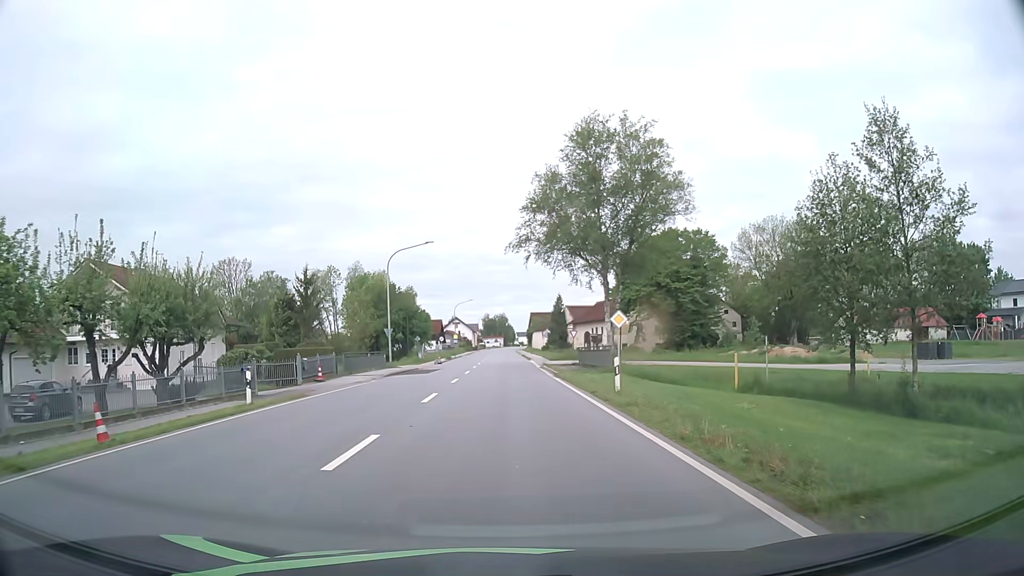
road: primary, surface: asphalt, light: Day
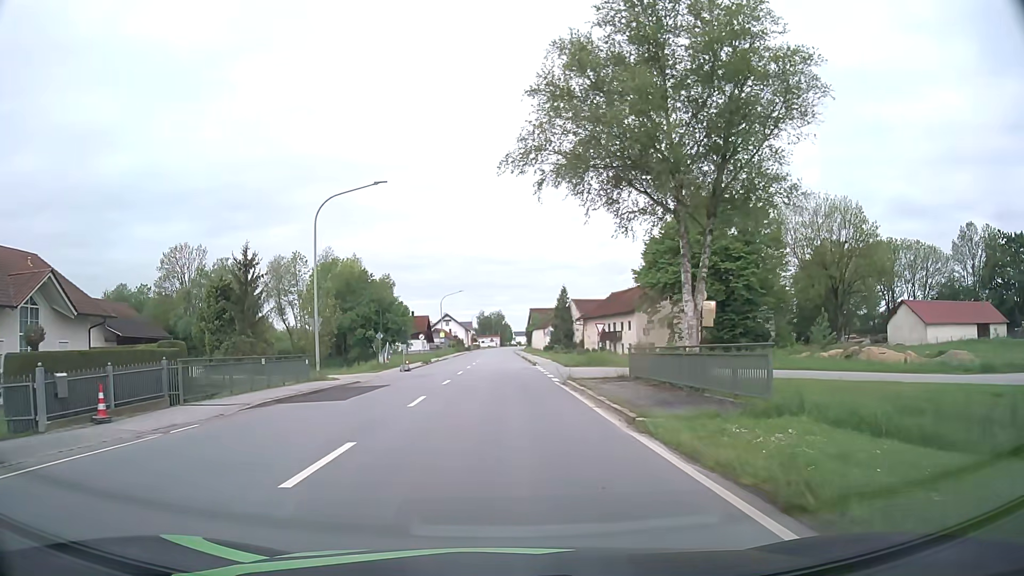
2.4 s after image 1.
(+0.1, +18.8) m; 0°
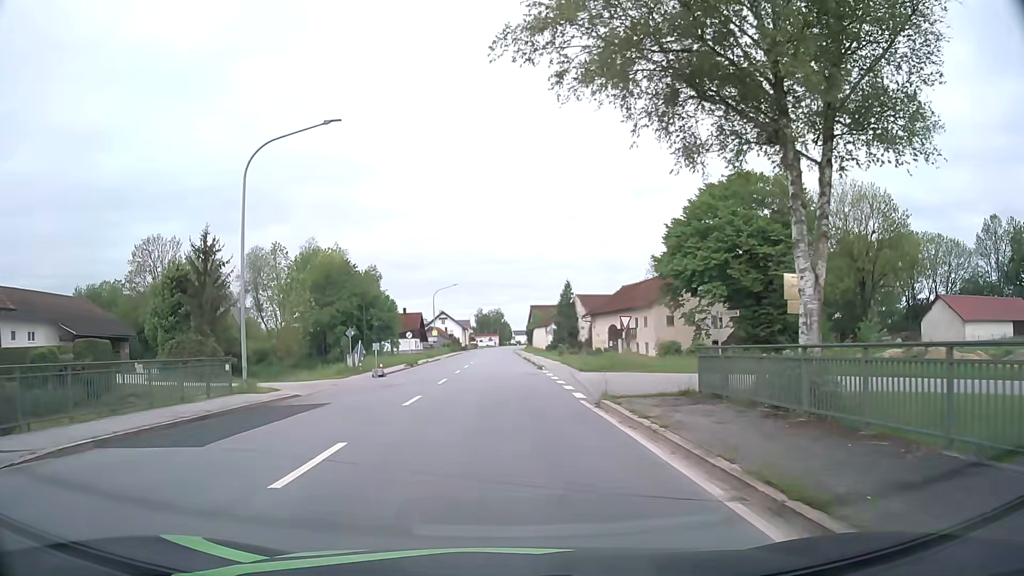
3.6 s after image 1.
(0.0, +9.1) m; 0°
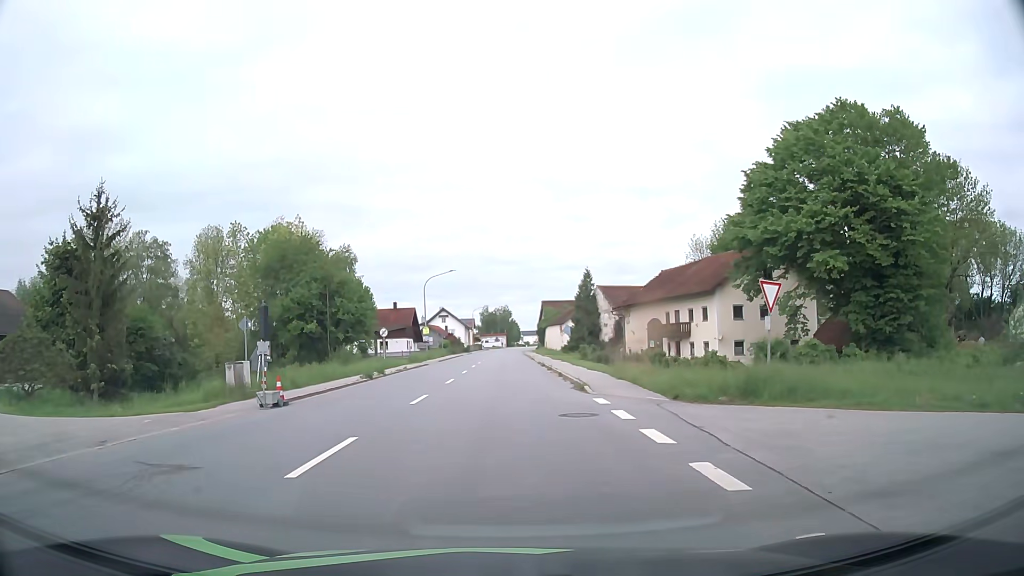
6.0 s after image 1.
(-0.2, +17.5) m; -1°
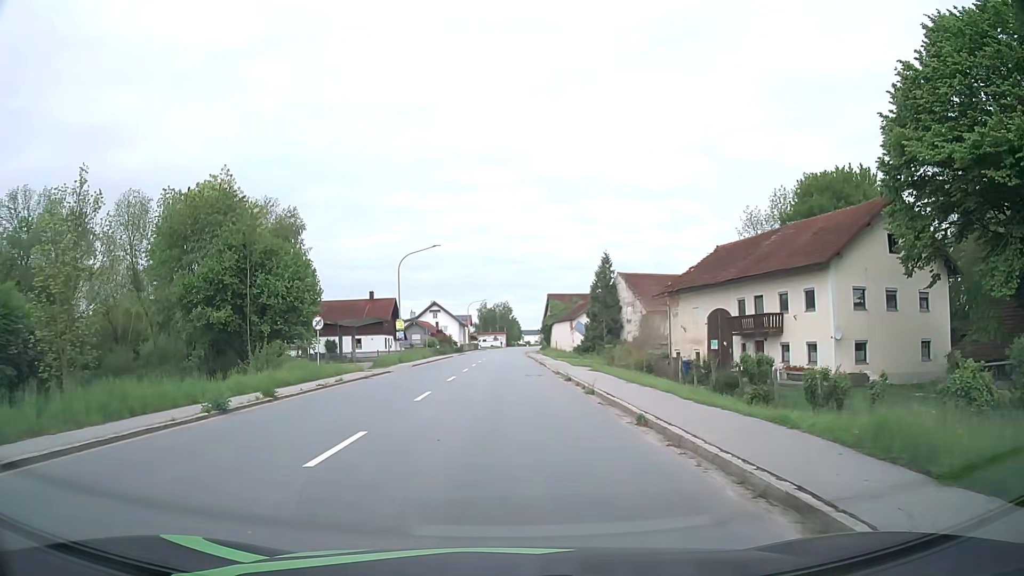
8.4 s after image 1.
(-0.1, +17.5) m; 0°
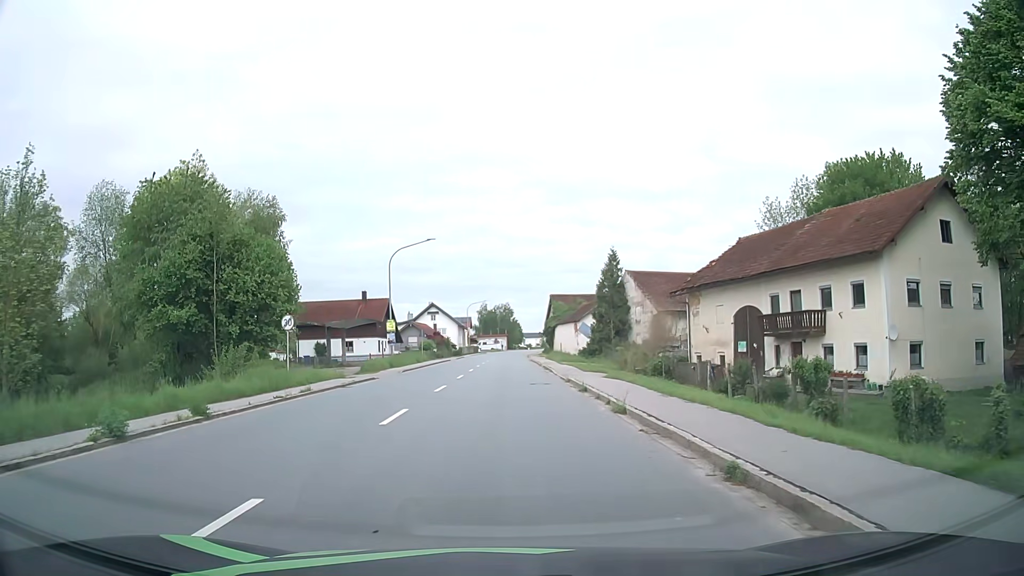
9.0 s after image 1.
(0.0, +4.8) m; 0°
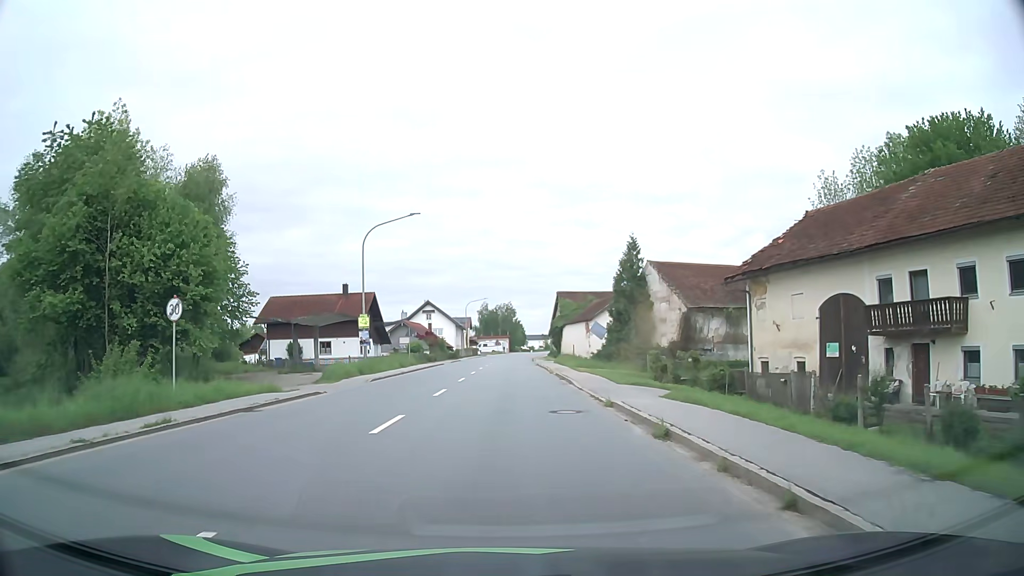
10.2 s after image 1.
(0.0, +10.3) m; 0°
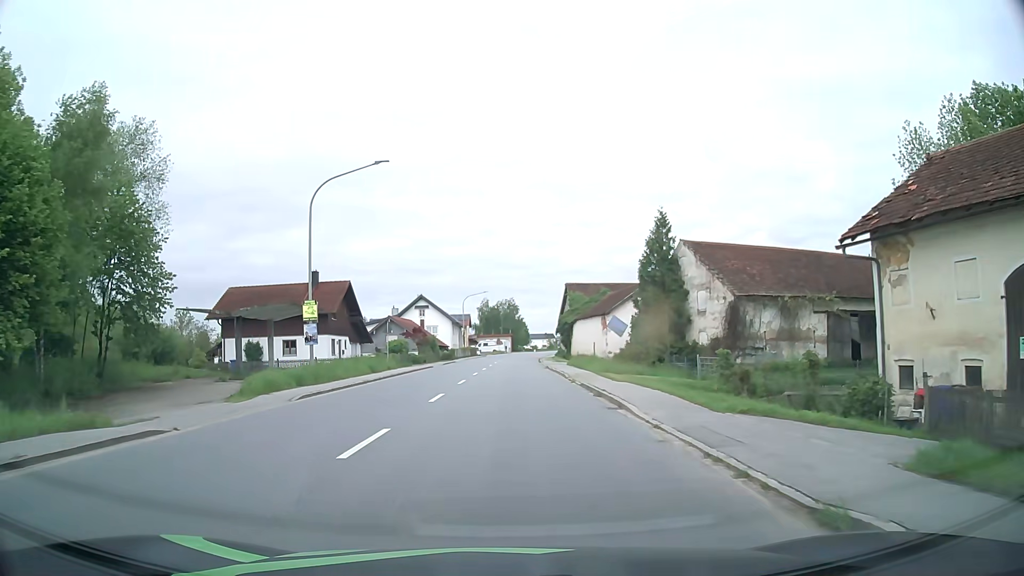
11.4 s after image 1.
(0.0, +11.6) m; 0°
(0, +10) (0, +20) (0, +30) (0, +40) (0, +50) (0, +60) (+1, +70) (+1, +80) (+2, +90) (+3, +100) m
